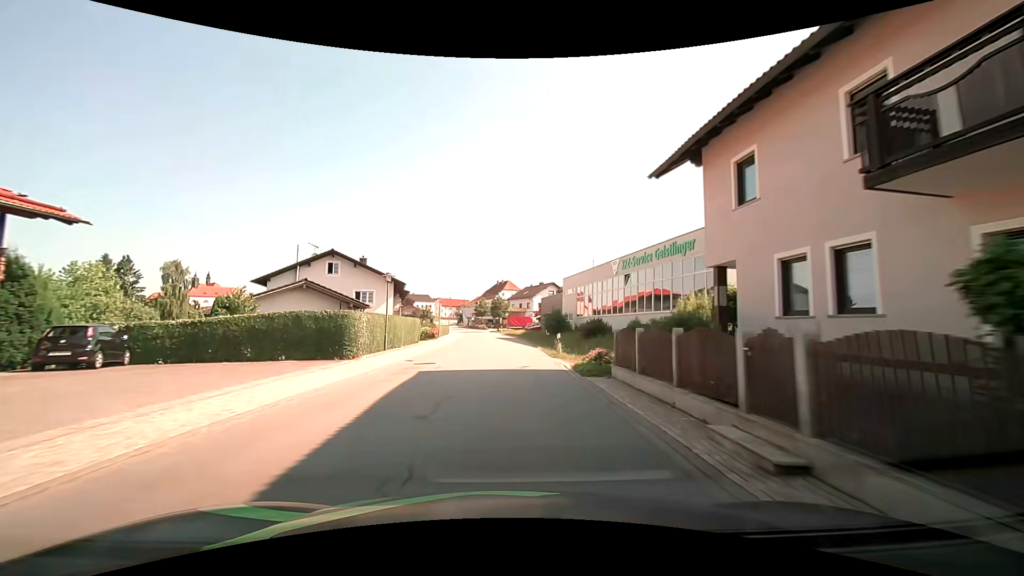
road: tertiary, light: Day
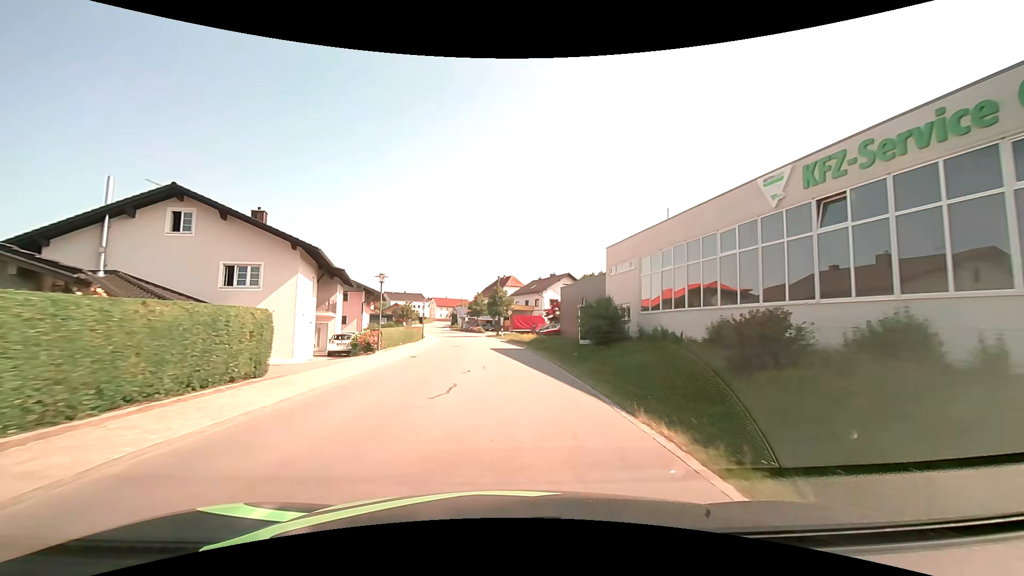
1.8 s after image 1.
(-0.1, +22.8) m; 0°
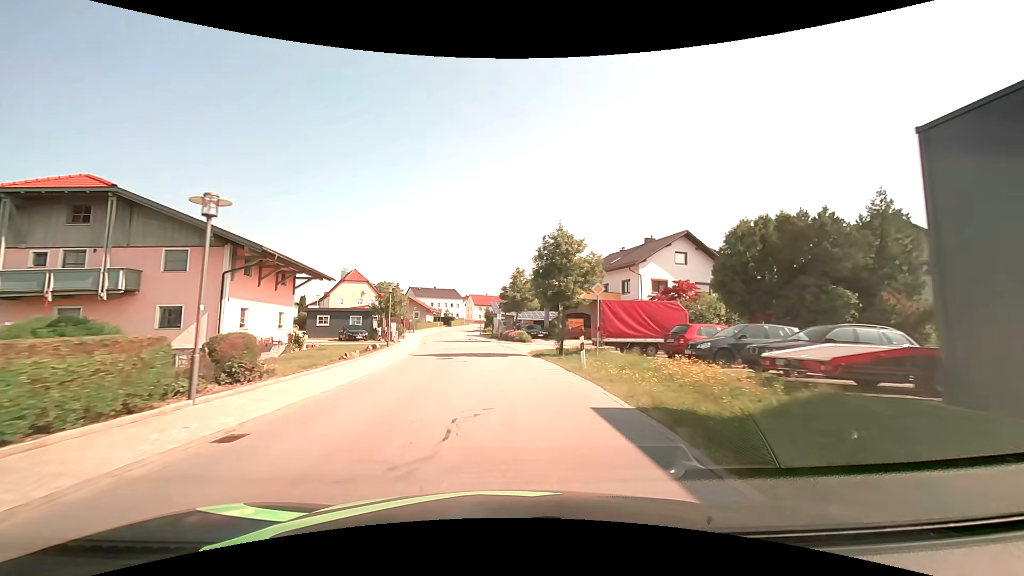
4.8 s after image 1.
(-1.2, +37.9) m; -5°
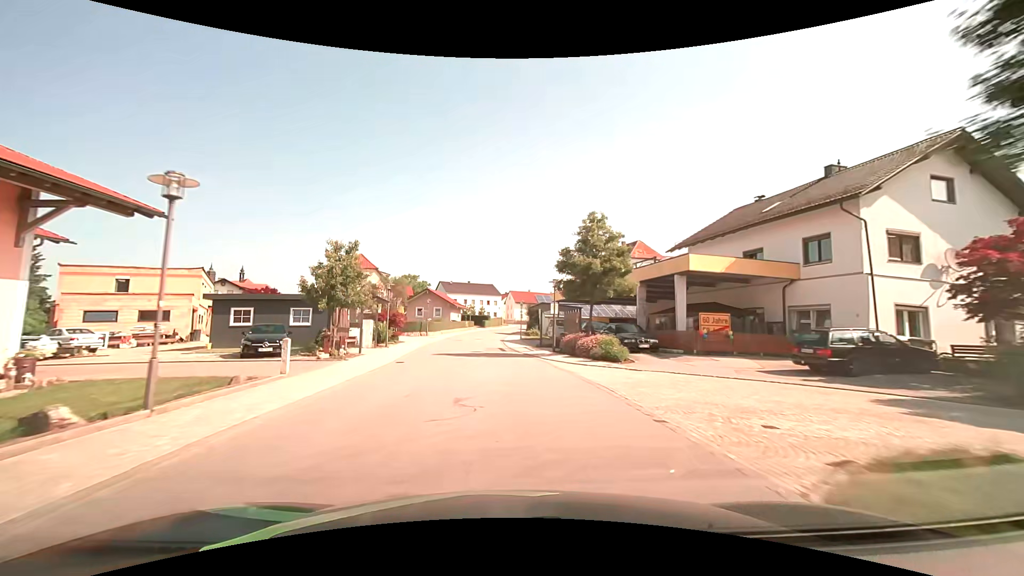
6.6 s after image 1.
(-1.1, +22.7) m; -6°
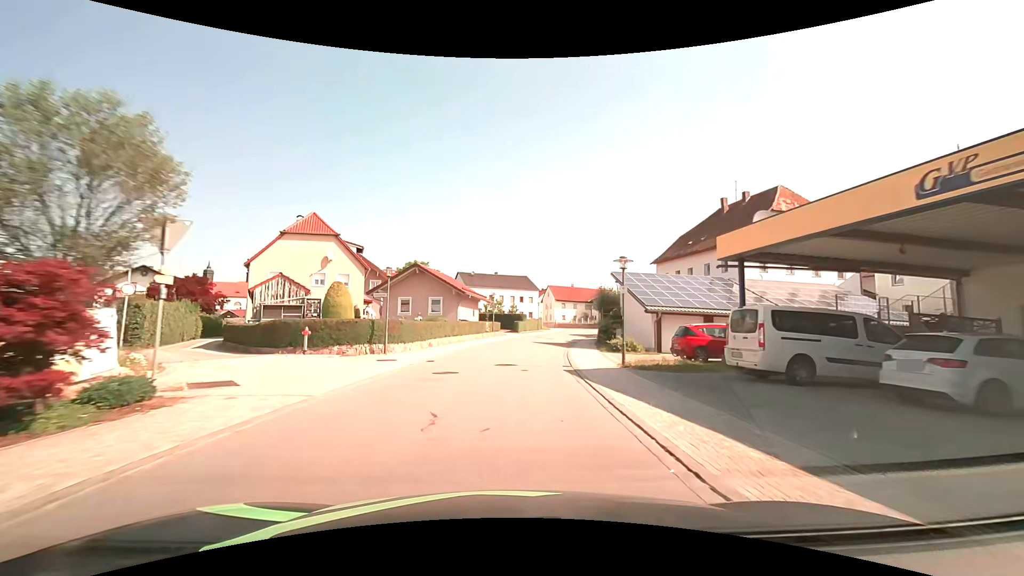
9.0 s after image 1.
(-1.2, +30.3) m; -3°
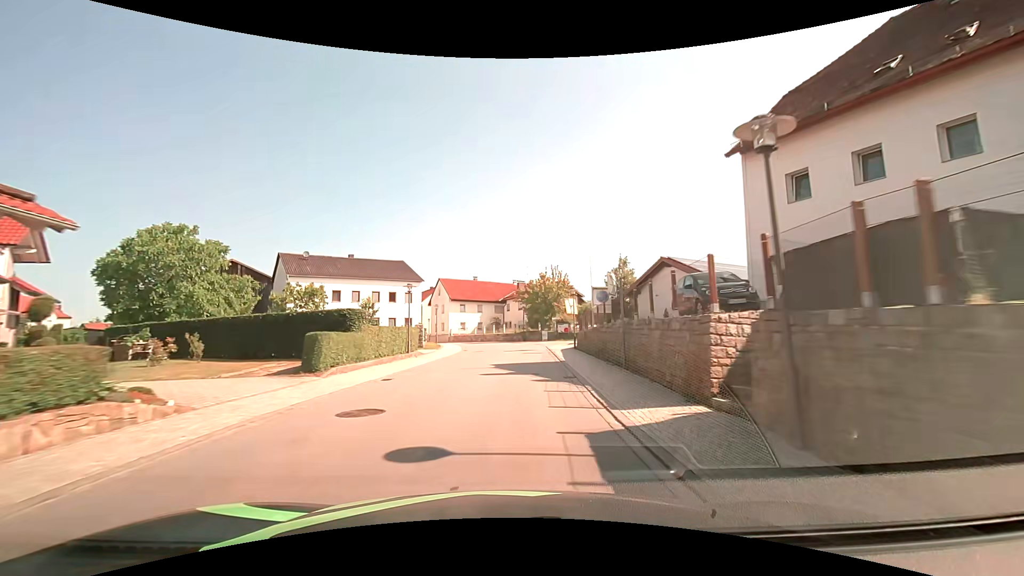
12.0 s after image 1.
(+3.3, +37.5) m; +12°
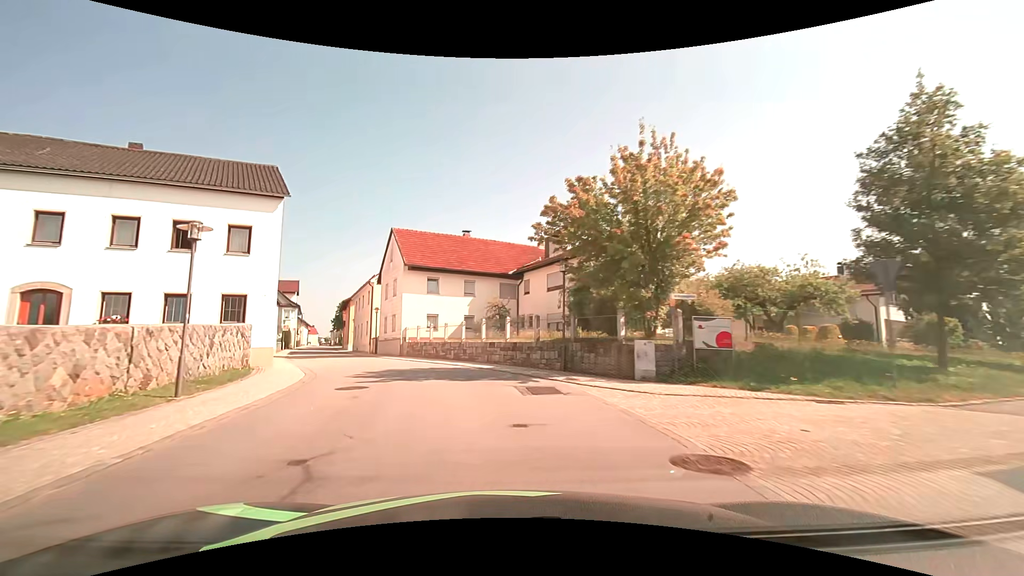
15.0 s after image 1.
(+0.9, +37.4) m; -3°
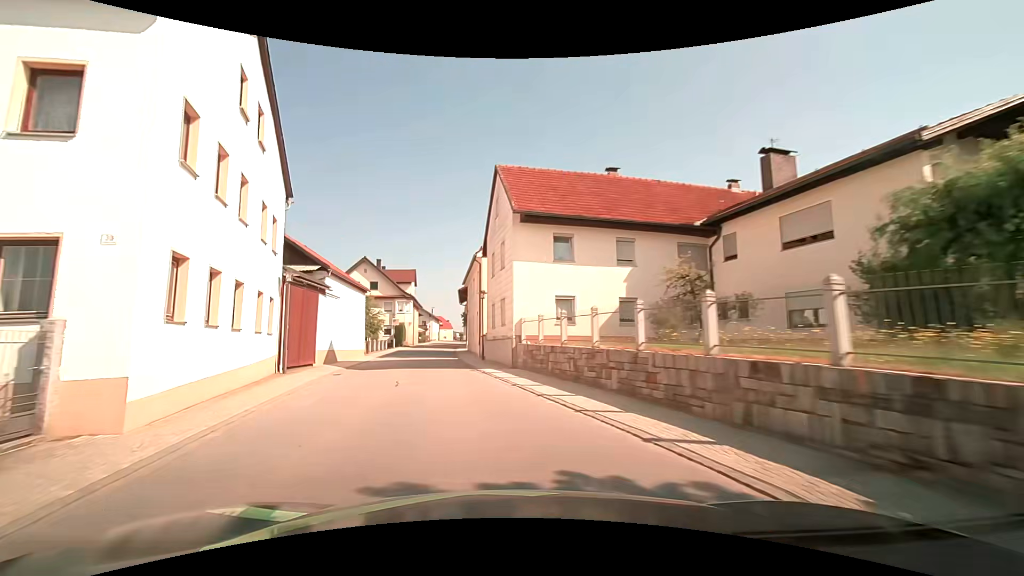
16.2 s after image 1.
(-1.8, +14.8) m; -15°
(-1, +10) (-3, +20) (-5, +30) (-6, +39) (-8, +49) (-9, +59) (-10, +69) (-11, +79) (-11, +89) (-12, +99) m
